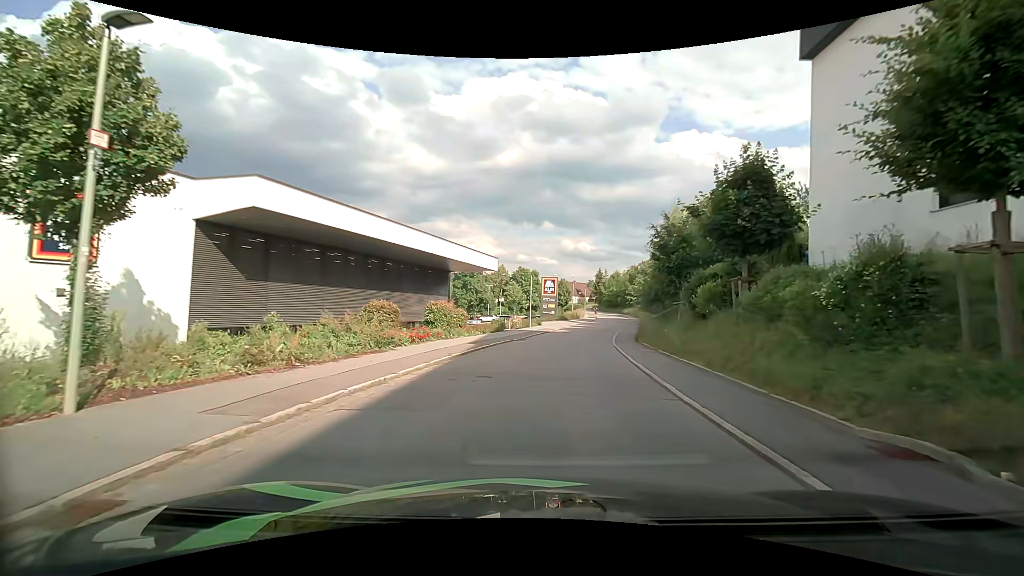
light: Day
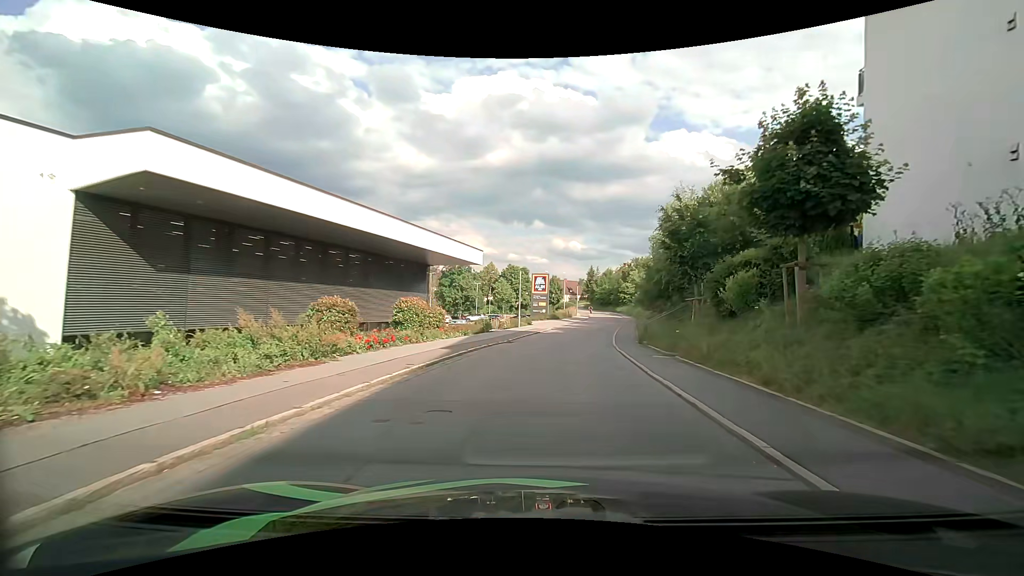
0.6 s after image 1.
(0.0, +4.1) m; 0°
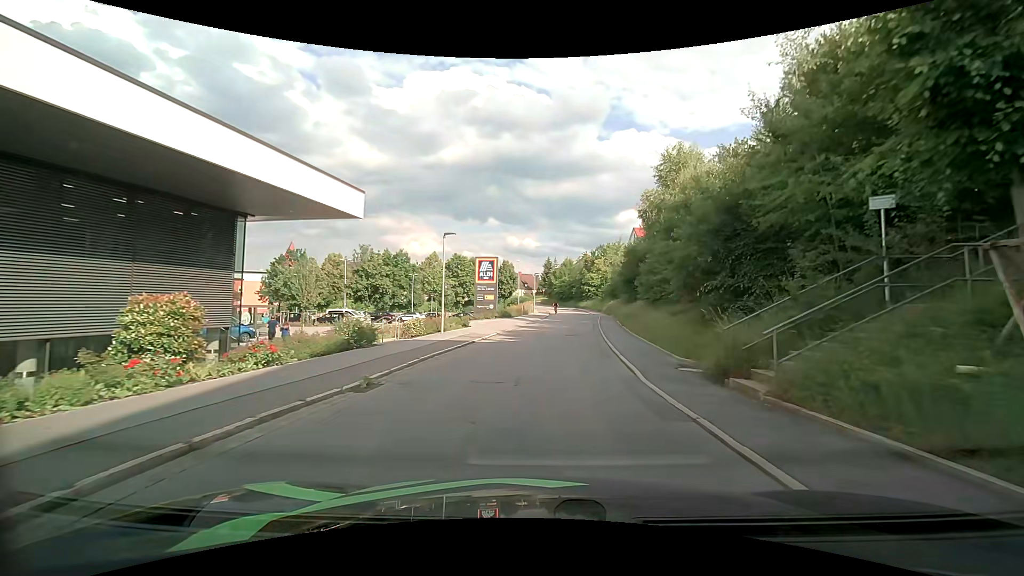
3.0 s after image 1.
(+0.9, +16.8) m; +7°
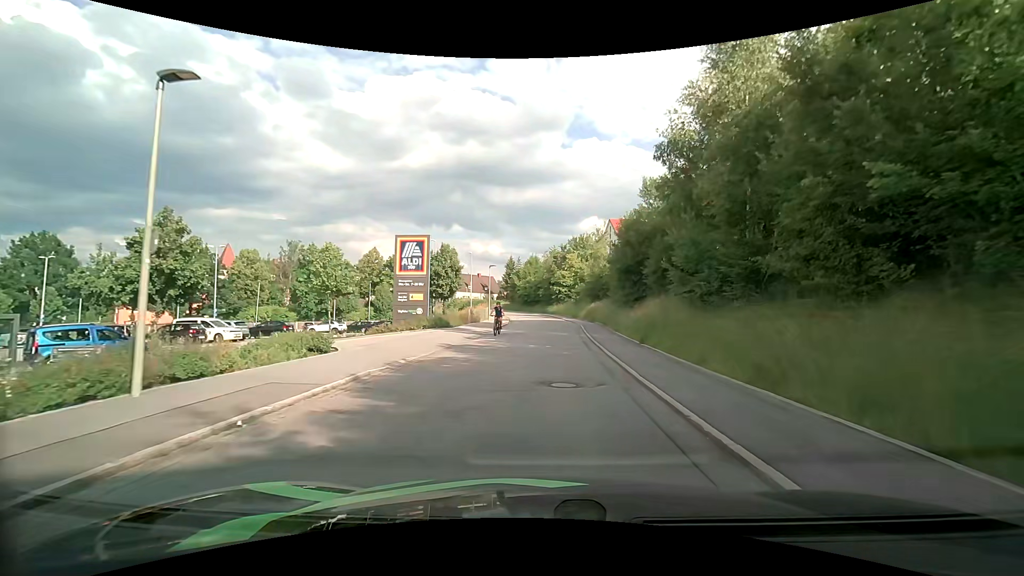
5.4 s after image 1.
(+0.3, +17.1) m; +3°
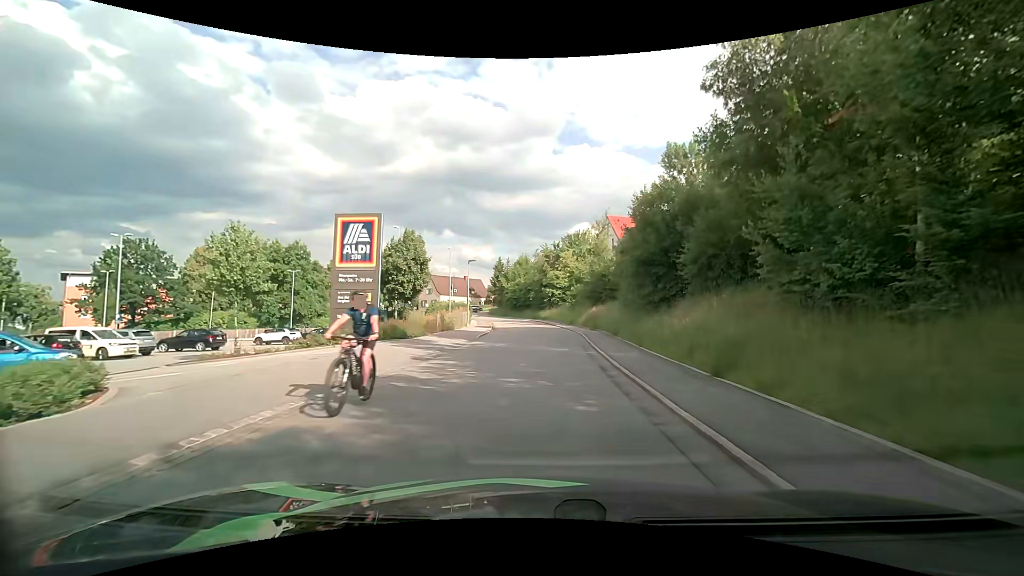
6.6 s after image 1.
(0.0, +8.5) m; +1°
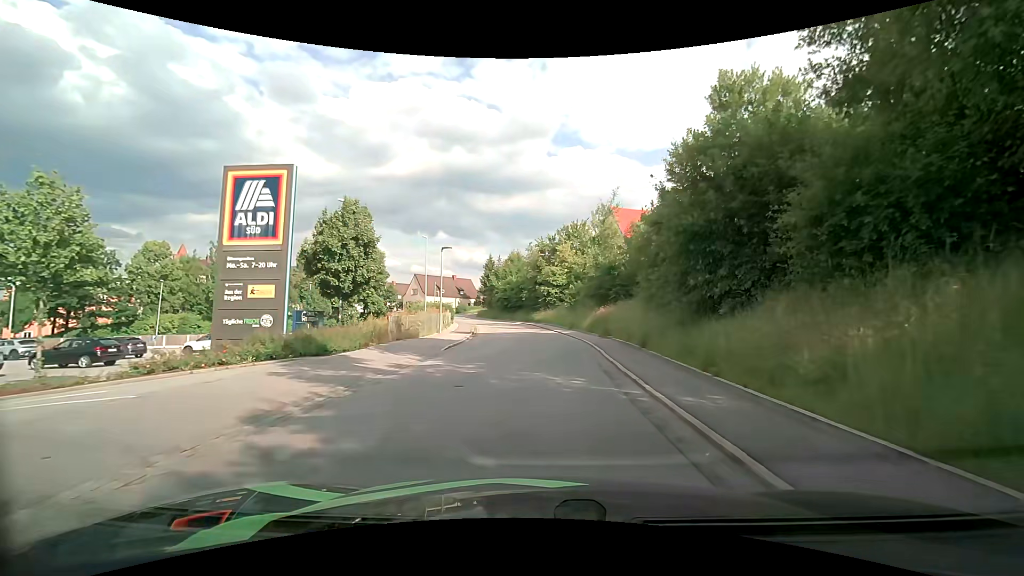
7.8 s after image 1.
(0.0, +8.3) m; 0°
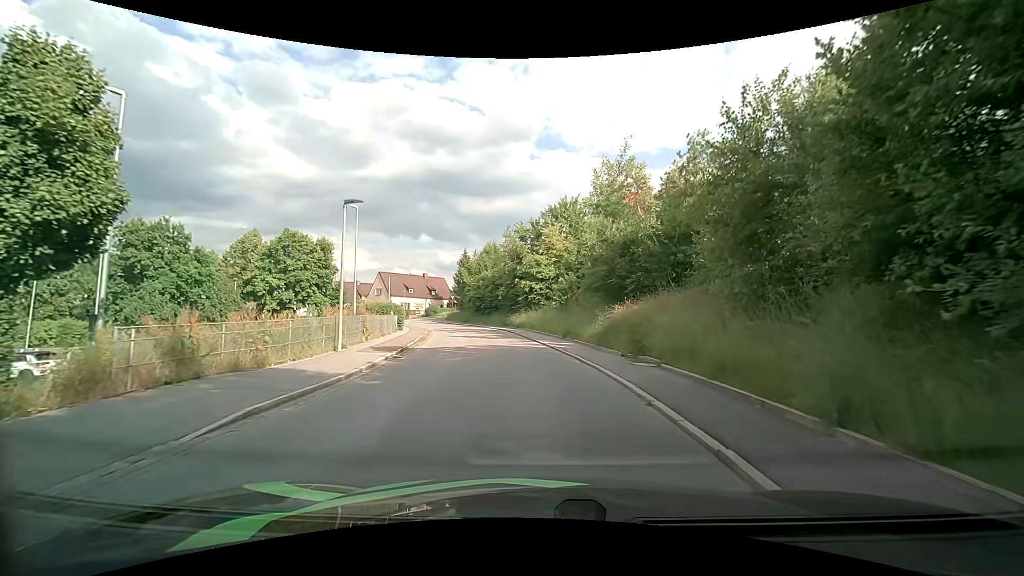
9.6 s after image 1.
(+0.2, +12.6) m; +2°
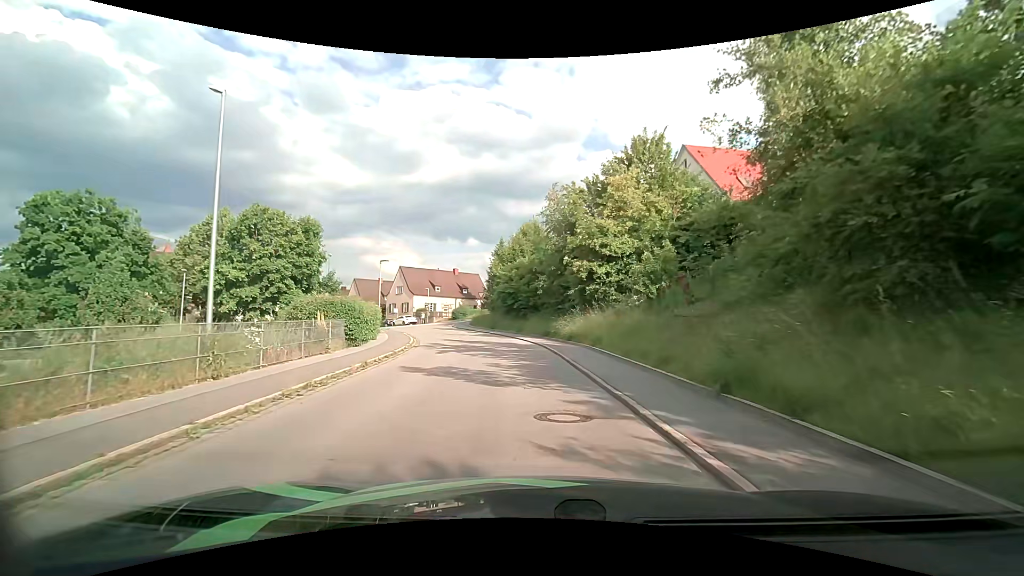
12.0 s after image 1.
(-0.7, +16.7) m; -6°
(0, +10) (-1, +20) (-3, +30) (-6, +39) (-10, +49) (-15, +57) (-25, +59) (-34, +57) (-44, +54) (-54, +52) m
